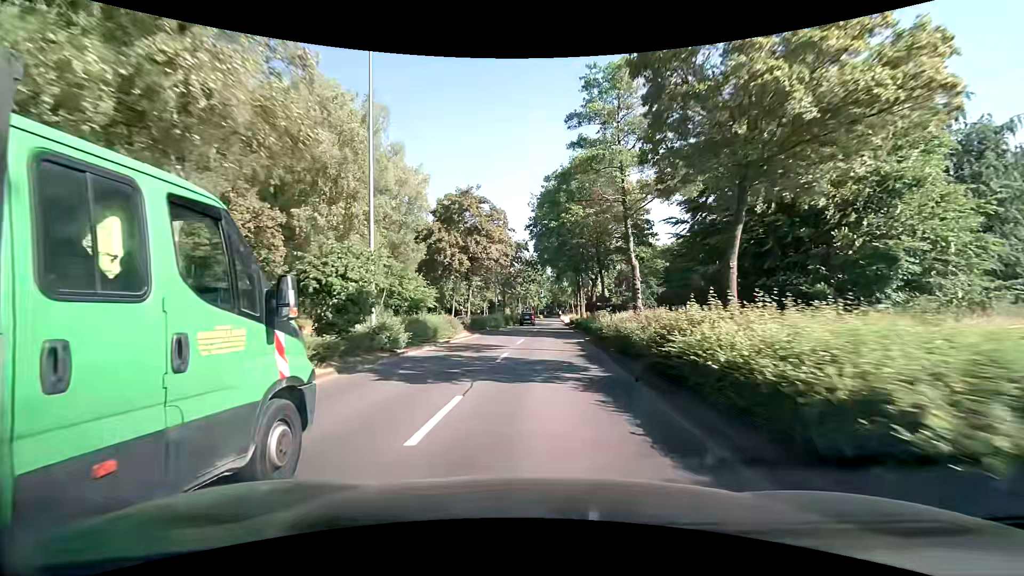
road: primary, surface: asphalt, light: Day
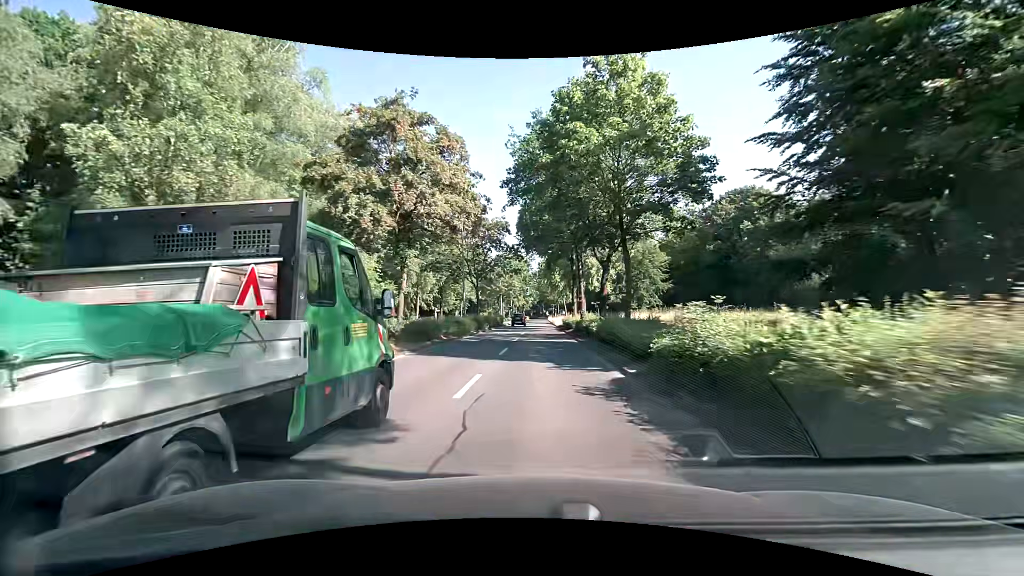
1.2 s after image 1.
(+0.3, +15.3) m; +1°
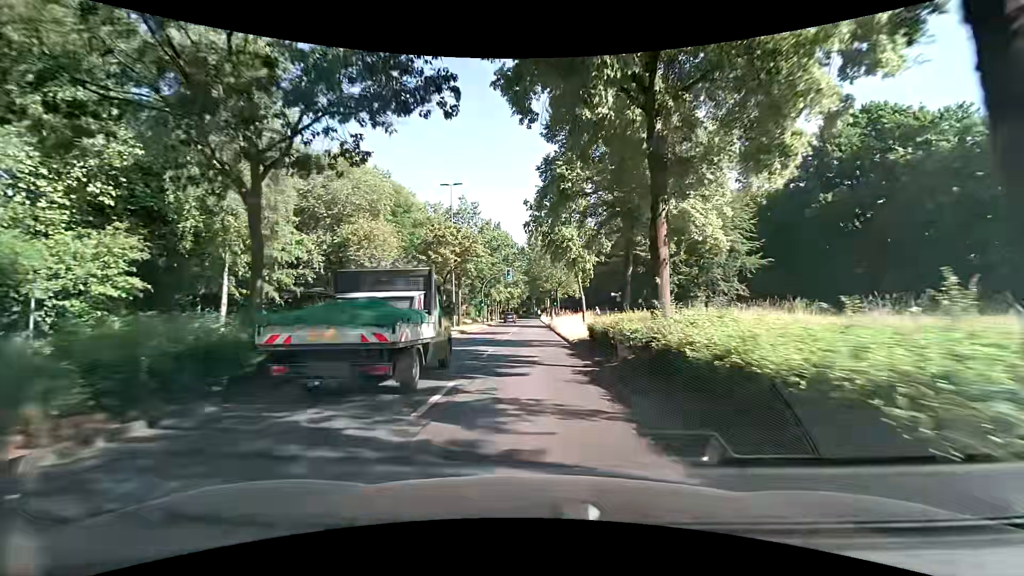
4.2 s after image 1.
(+0.8, +37.8) m; +1°
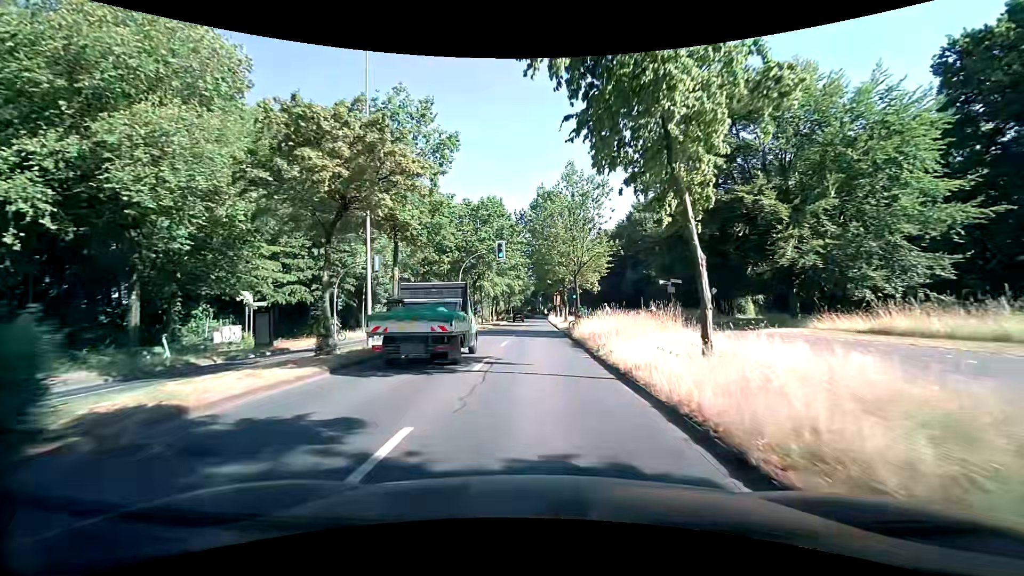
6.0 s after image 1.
(0.0, +21.9) m; -1°
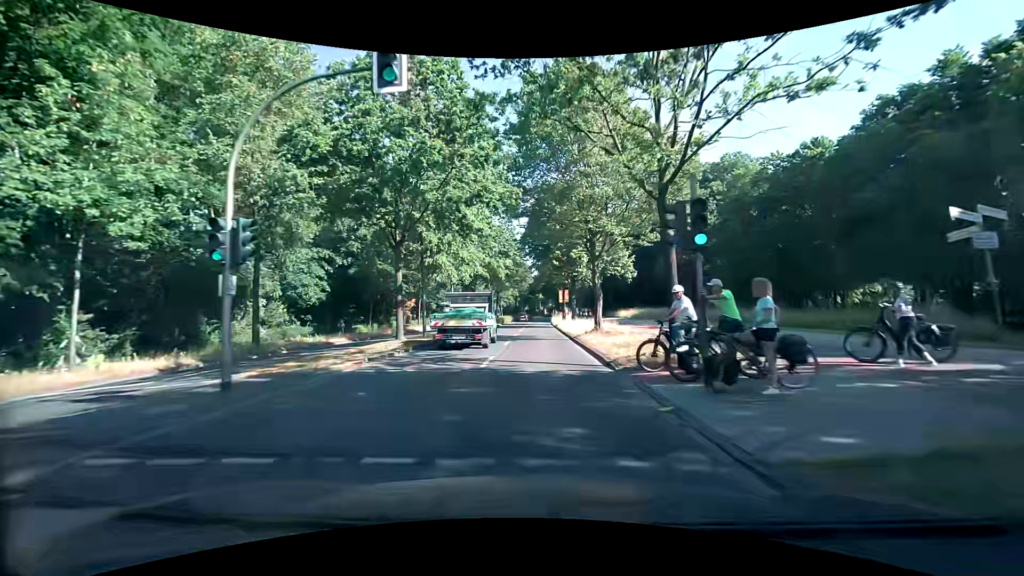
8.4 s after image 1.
(+0.2, +28.9) m; 0°
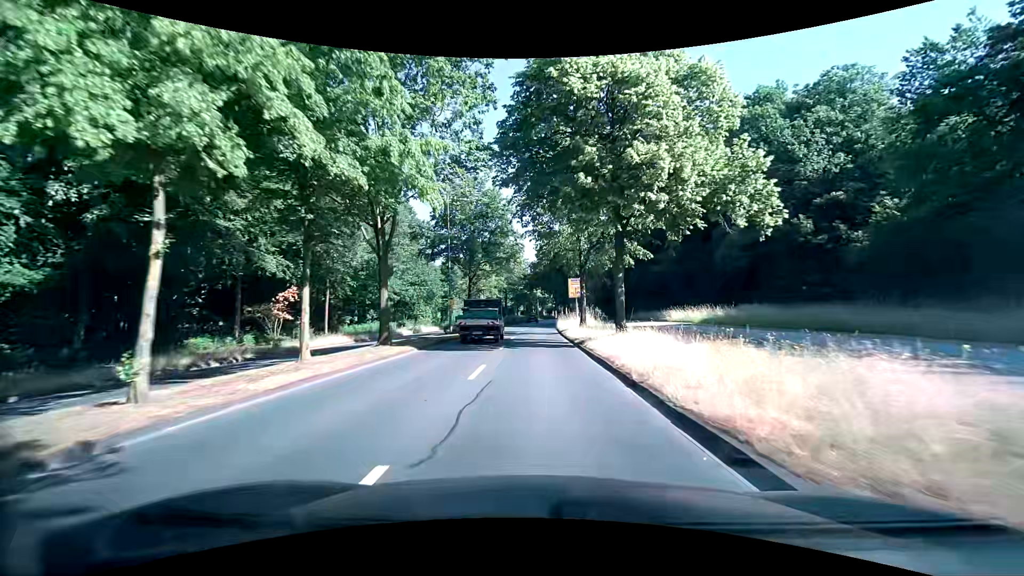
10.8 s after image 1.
(+0.1, +29.3) m; +1°
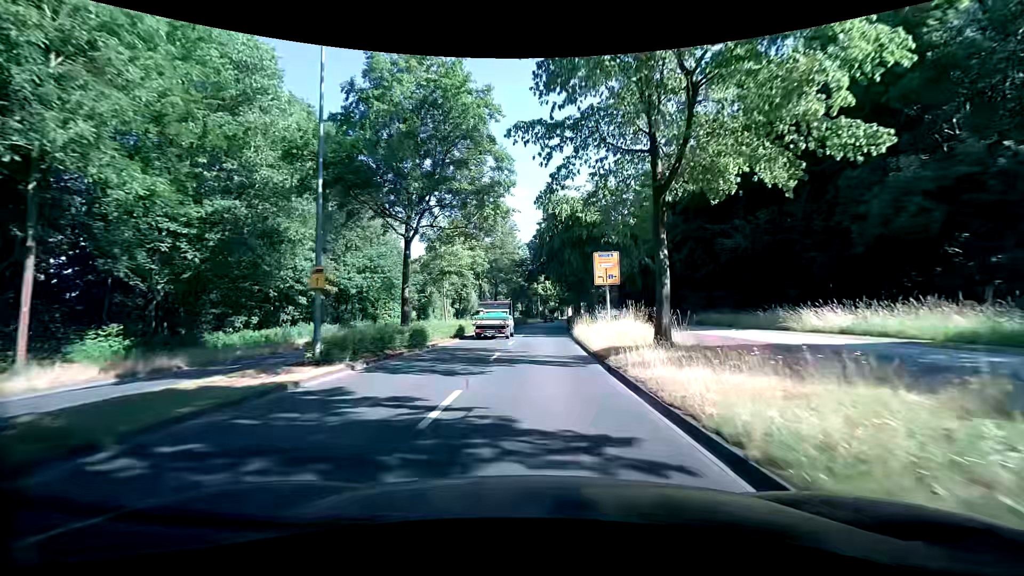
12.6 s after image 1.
(-0.1, +22.8) m; -1°
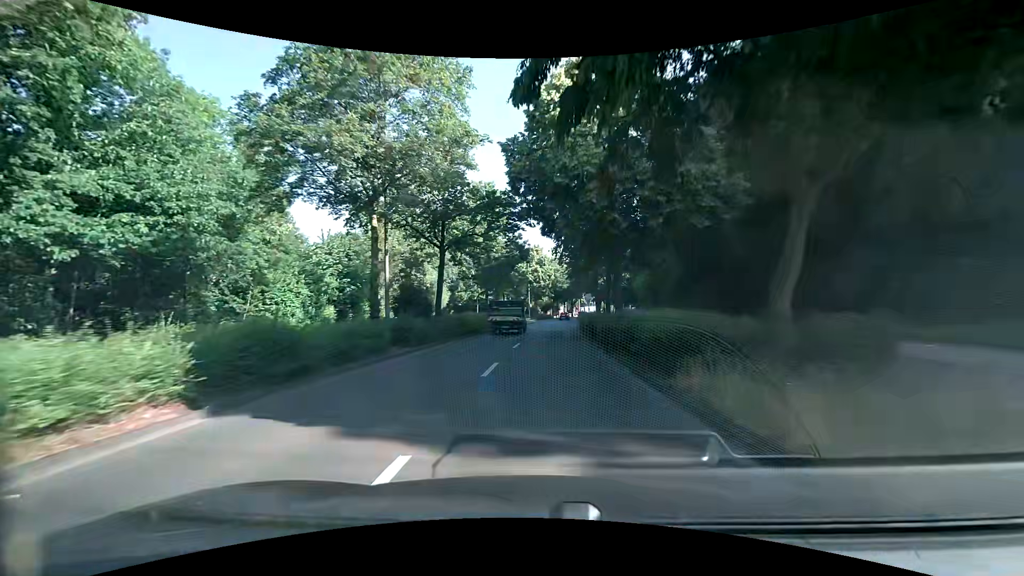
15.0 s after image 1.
(+0.4, +31.4) m; +1°
(0, +10) (0, +20) (+1, +30) (+1, +40) (+2, +50) (+3, +60) (+4, +70) (+5, +80) (+7, +90) (+9, +99) m
